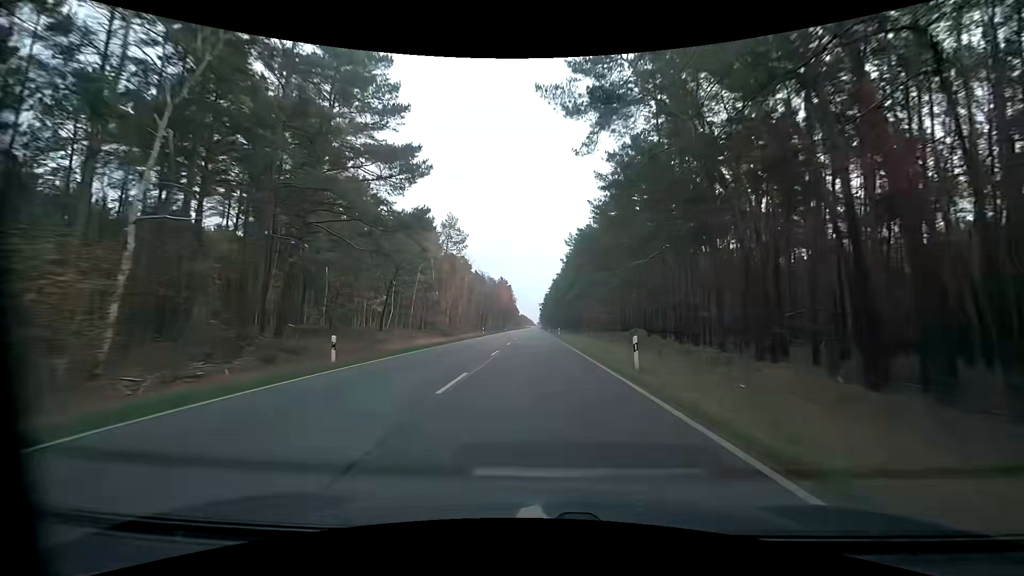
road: primary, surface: asphalt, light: Day
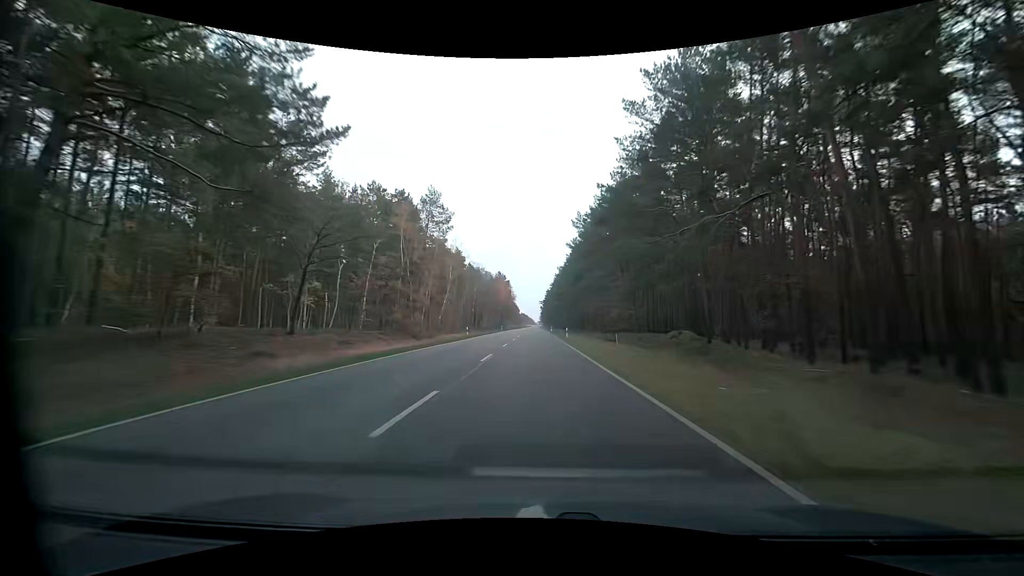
(0.0, +15.7) m; 0°
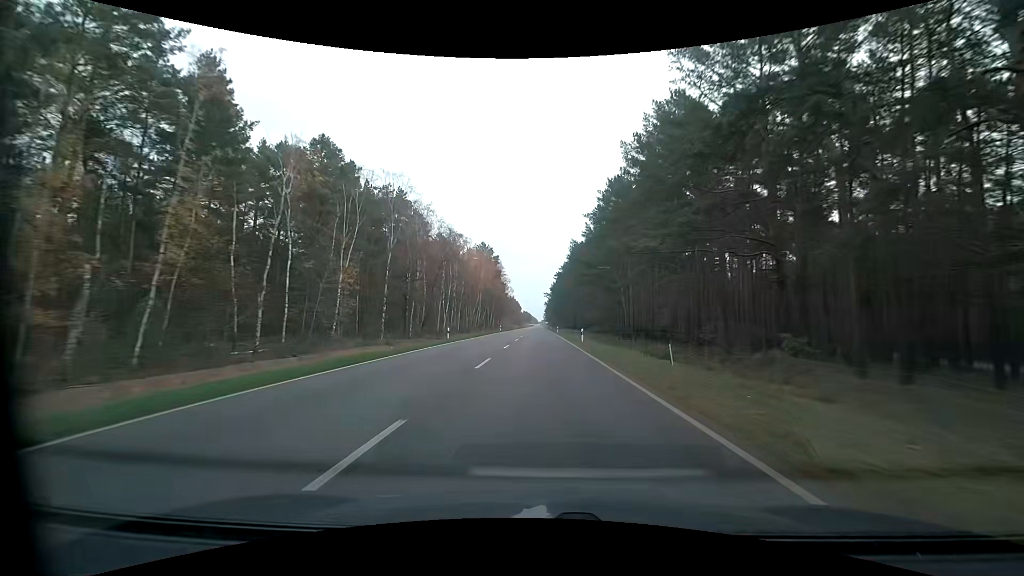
(-0.1, +62.9) m; 0°
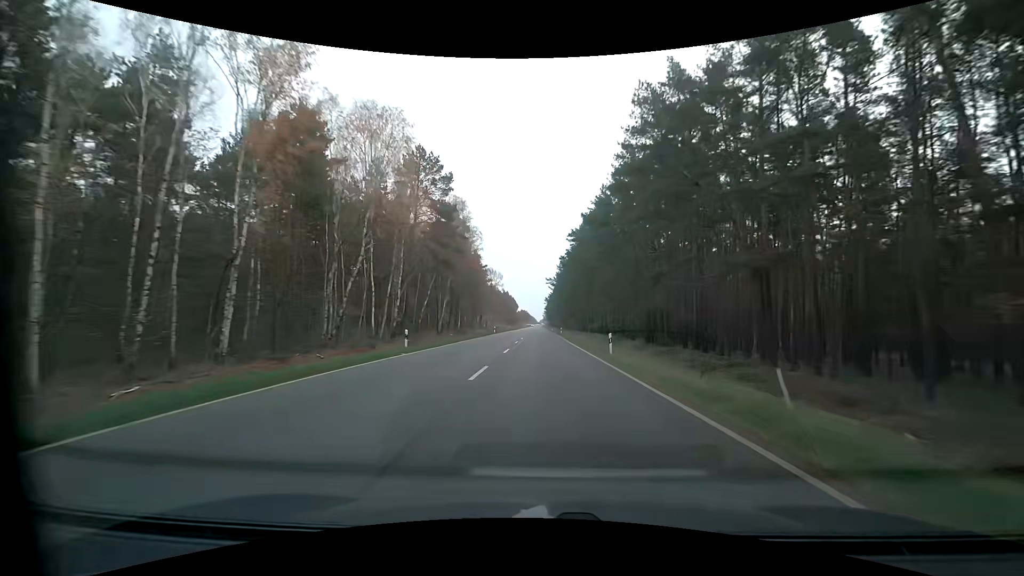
(0.0, +63.0) m; 0°
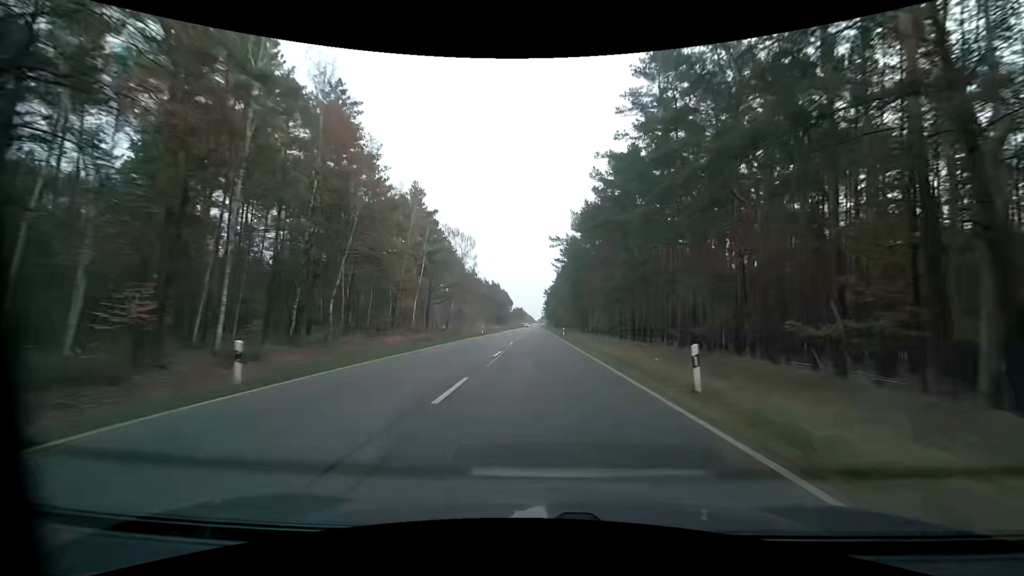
(+0.7, +63.2) m; 0°
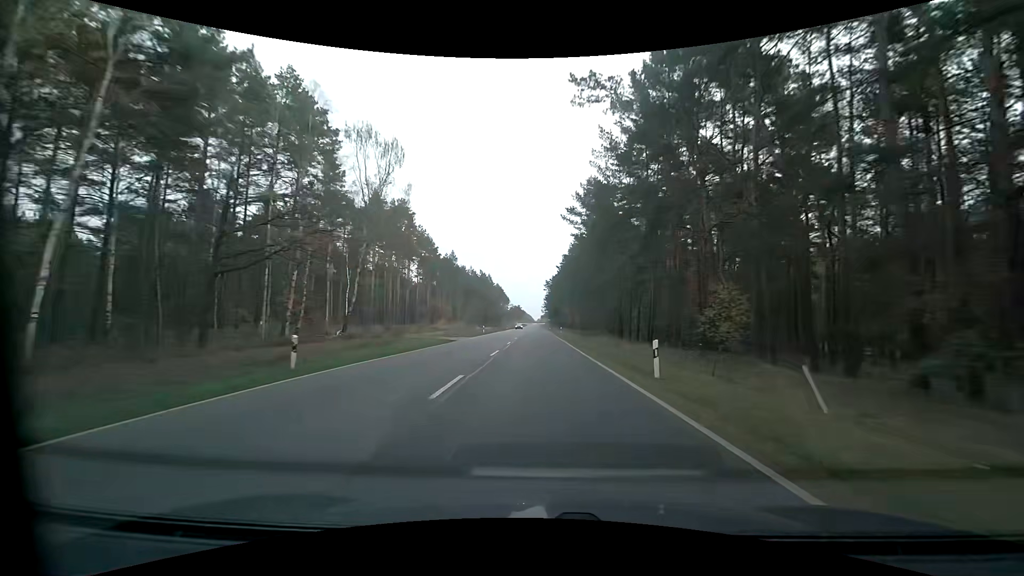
(+0.4, +47.5) m; +1°
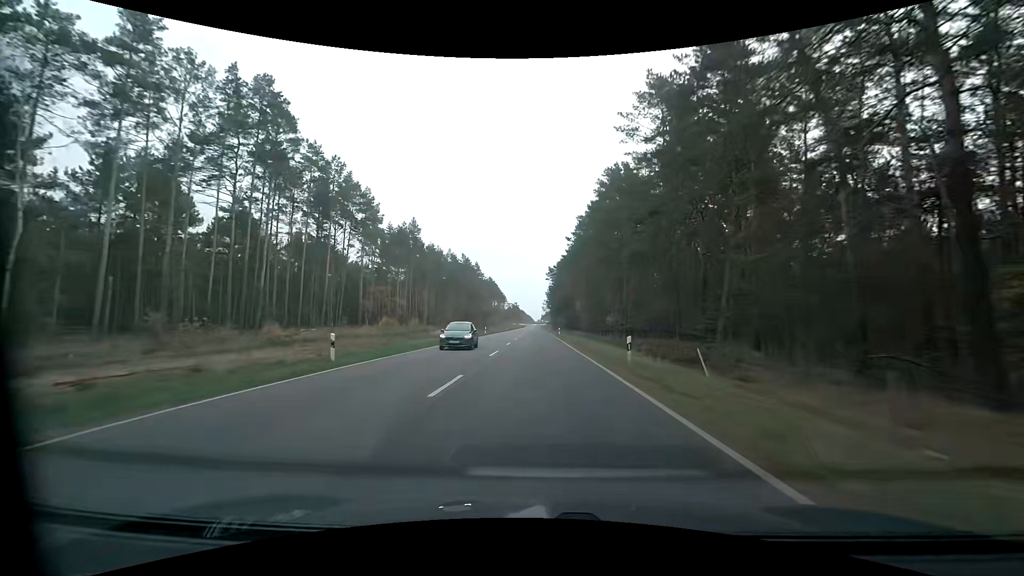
(-0.4, +47.6) m; 0°
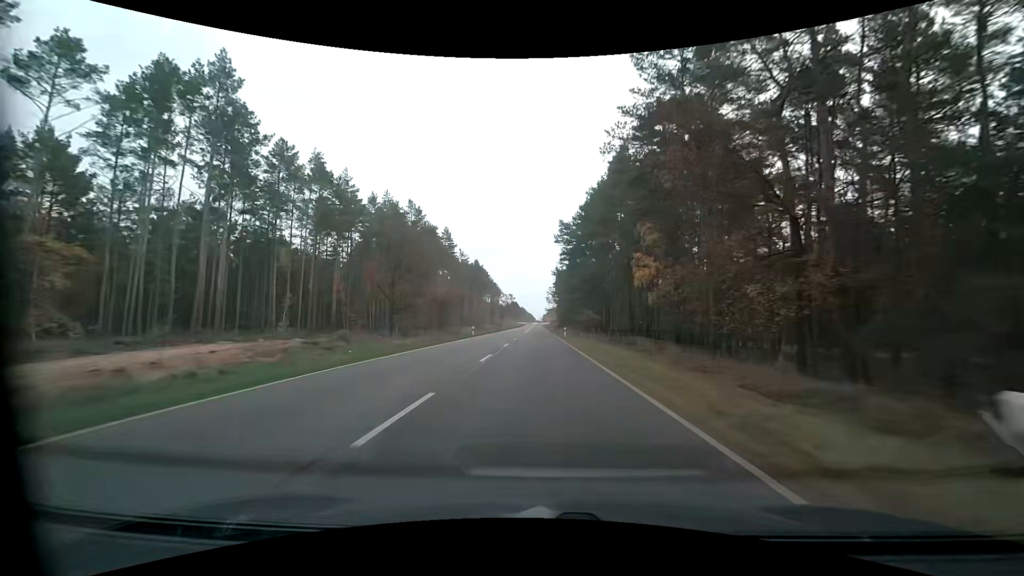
(-0.4, +63.5) m; 0°
(0, +10) (0, +20) (0, +30) (0, +40) (0, +50) (0, +60) (0, +70) (0, +80) (0, +90) (0, +100) m
